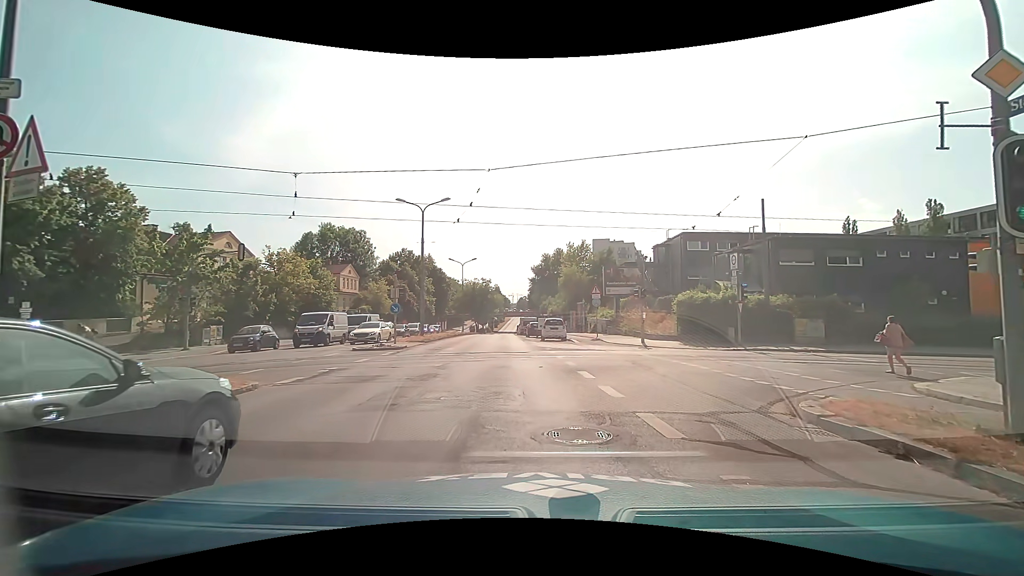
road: secondary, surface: asphalt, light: Day
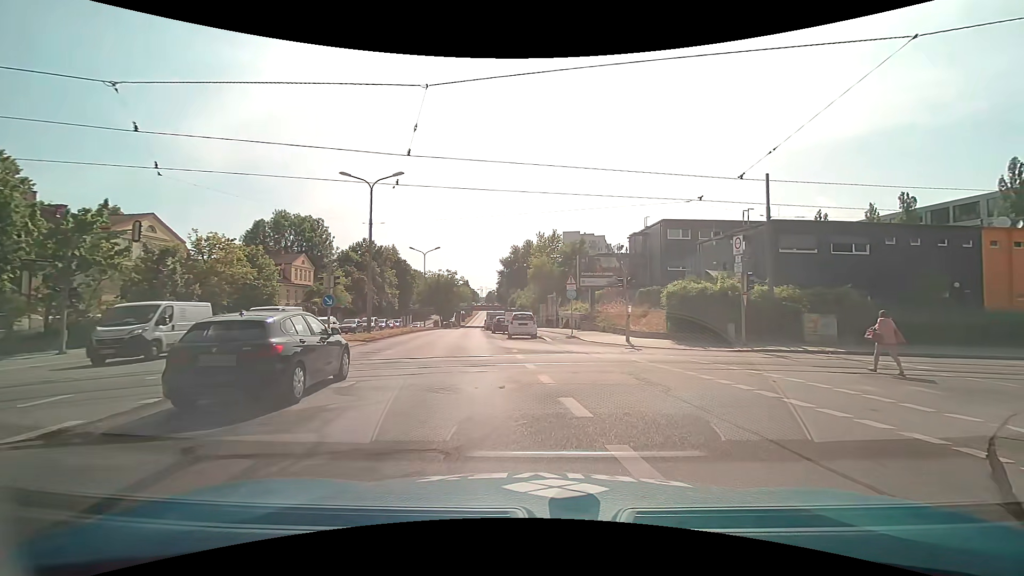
(+0.1, +5.2) m; +3°
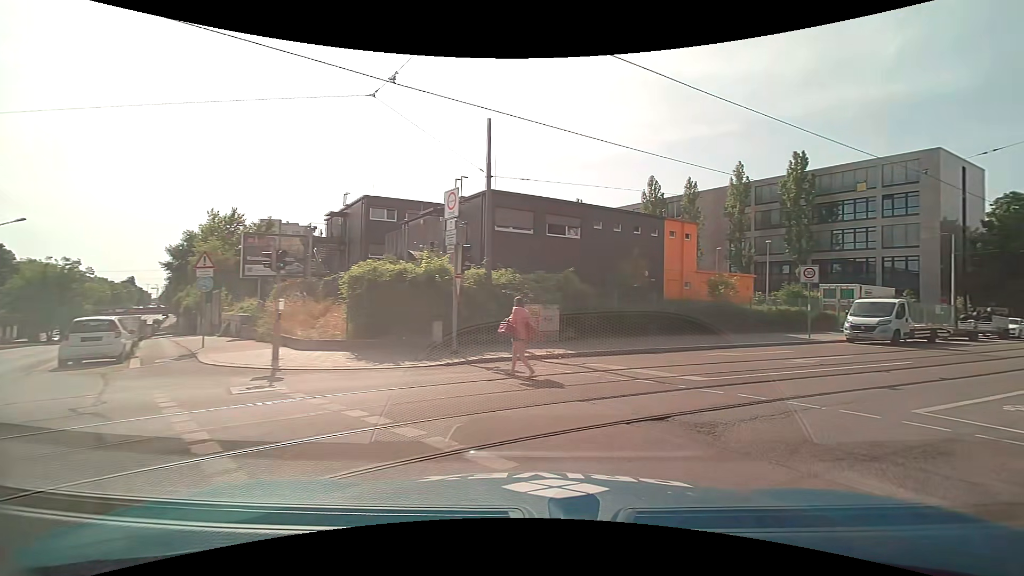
(+2.3, +9.2) m; +32°
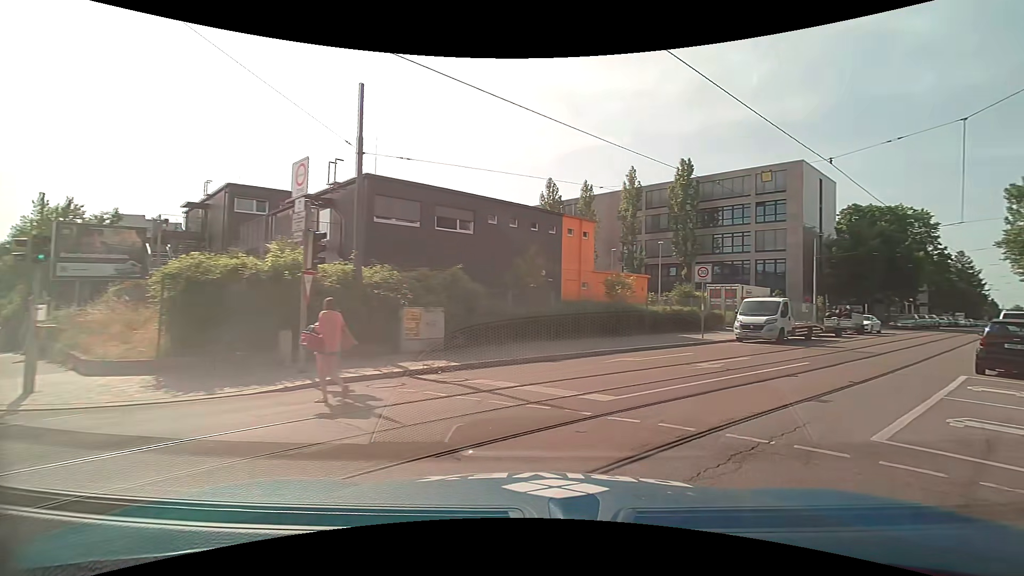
(+0.3, +2.8) m; +10°
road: residential
